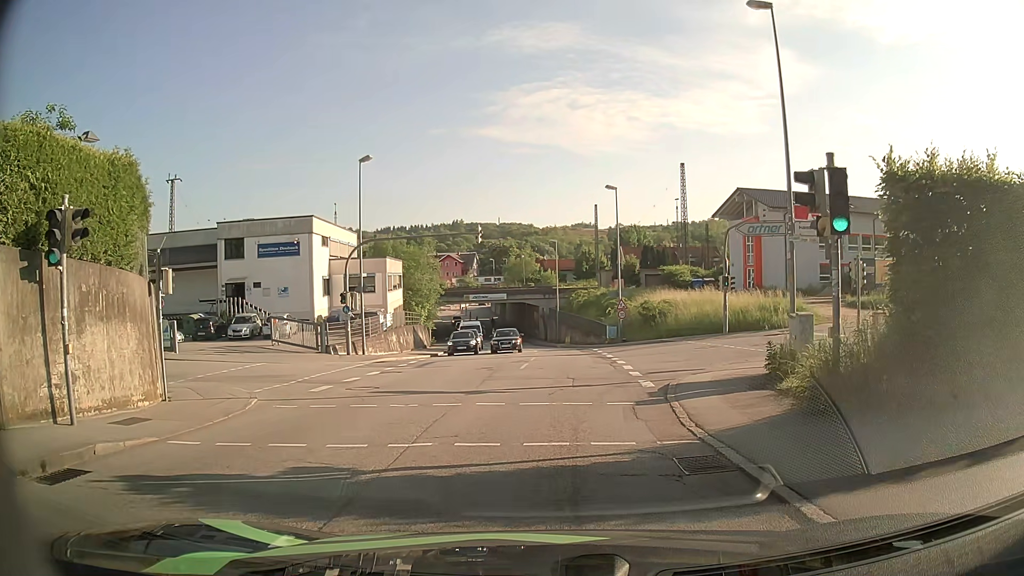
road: tertiary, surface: asphalt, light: Day
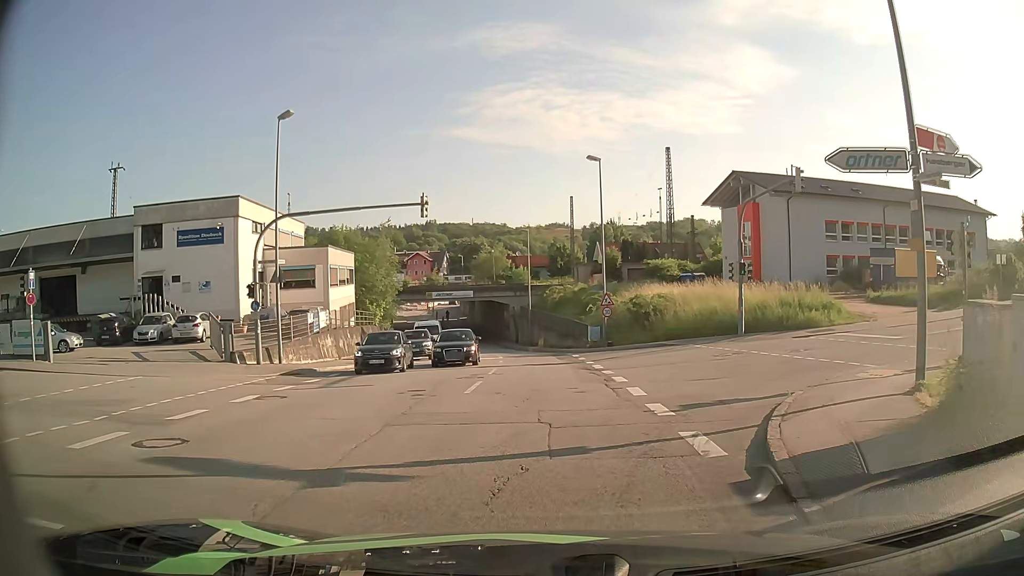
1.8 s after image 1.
(+0.2, +8.4) m; +3°
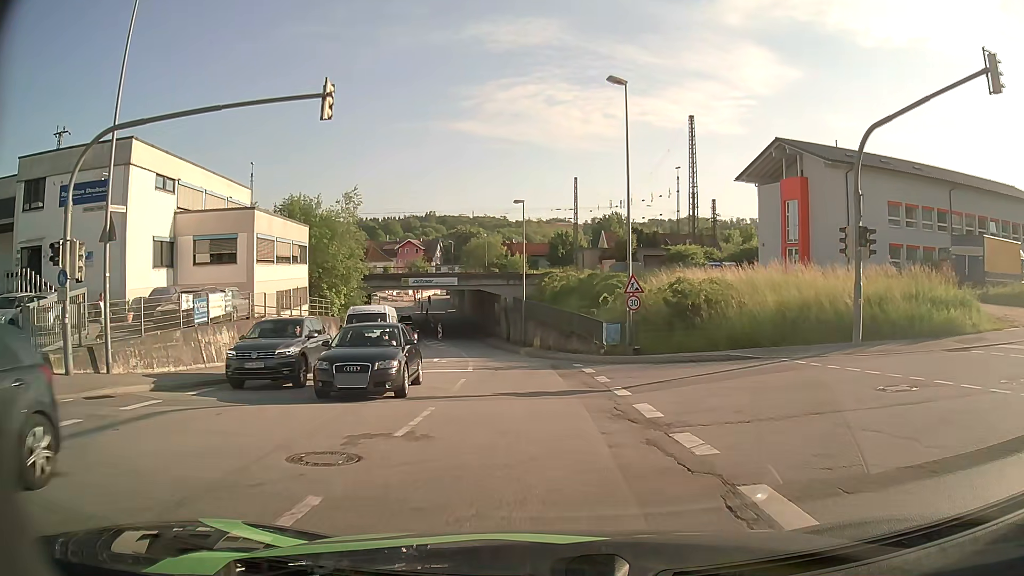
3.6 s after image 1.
(-0.1, +12.0) m; 0°
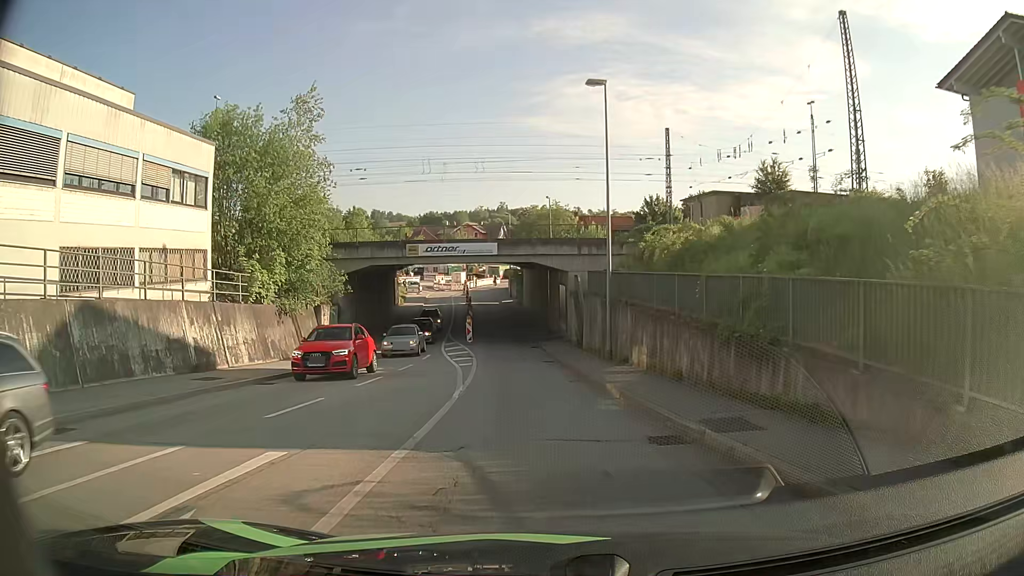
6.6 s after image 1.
(-1.1, +23.6) m; -6°
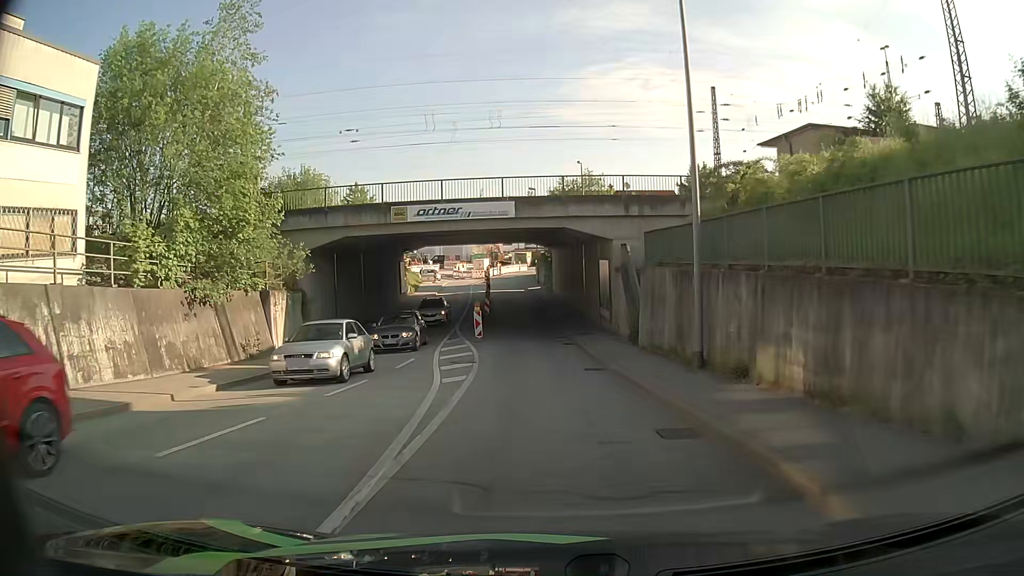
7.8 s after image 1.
(-0.2, +10.3) m; -2°
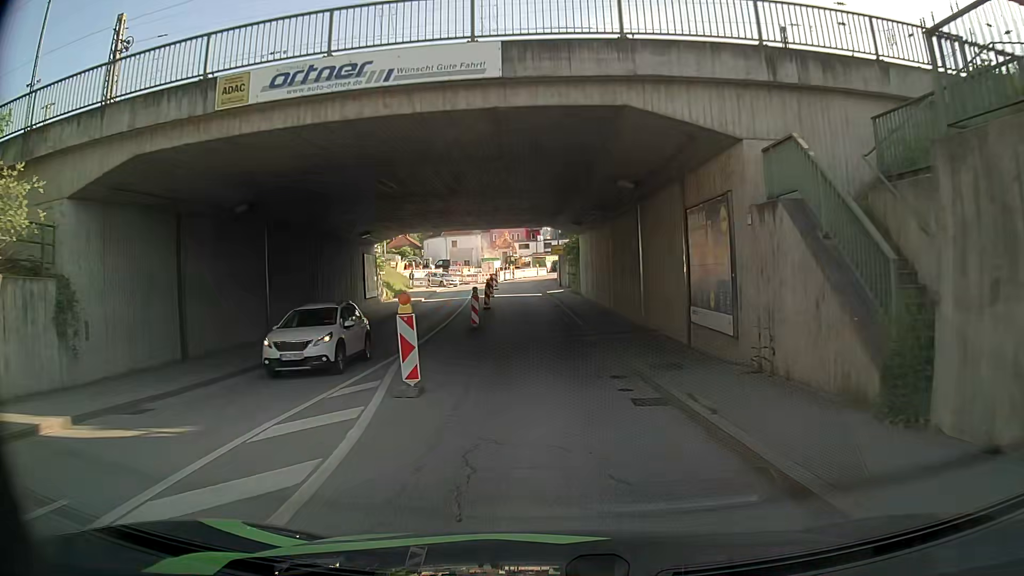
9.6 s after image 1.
(-0.3, +17.2) m; -2°
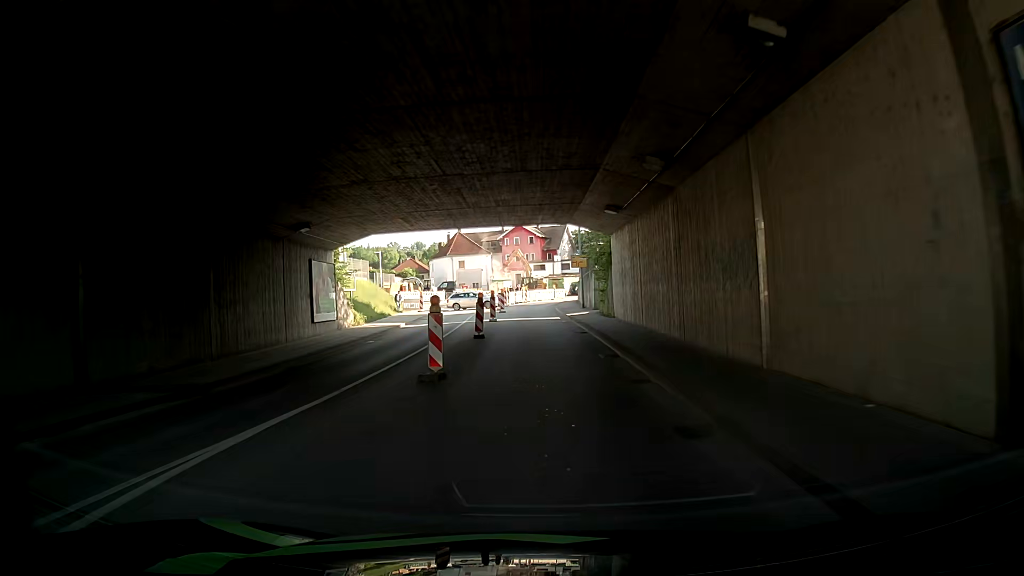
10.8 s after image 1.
(-0.1, +11.8) m; -1°
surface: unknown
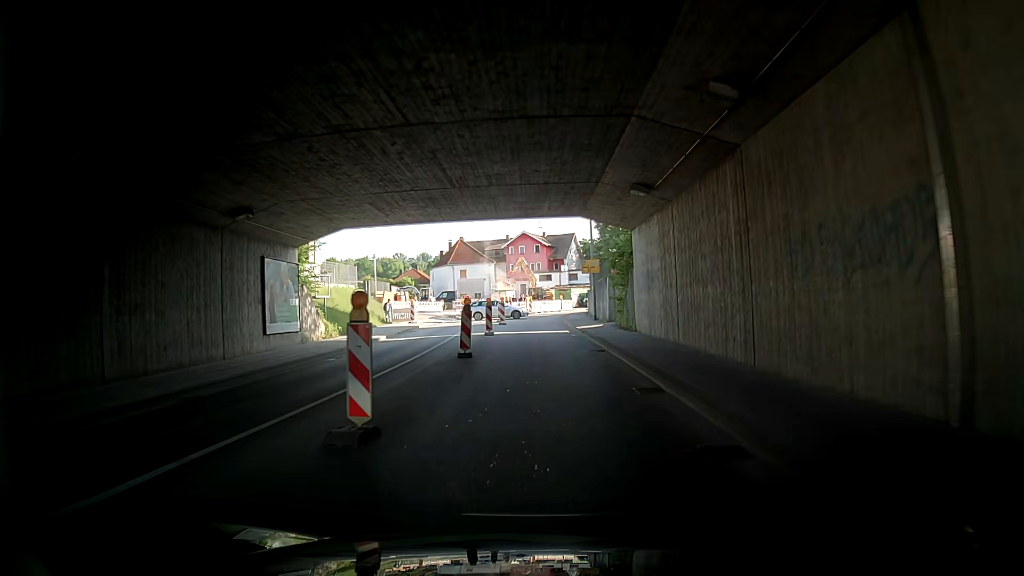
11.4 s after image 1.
(0.0, +5.7) m; -1°
